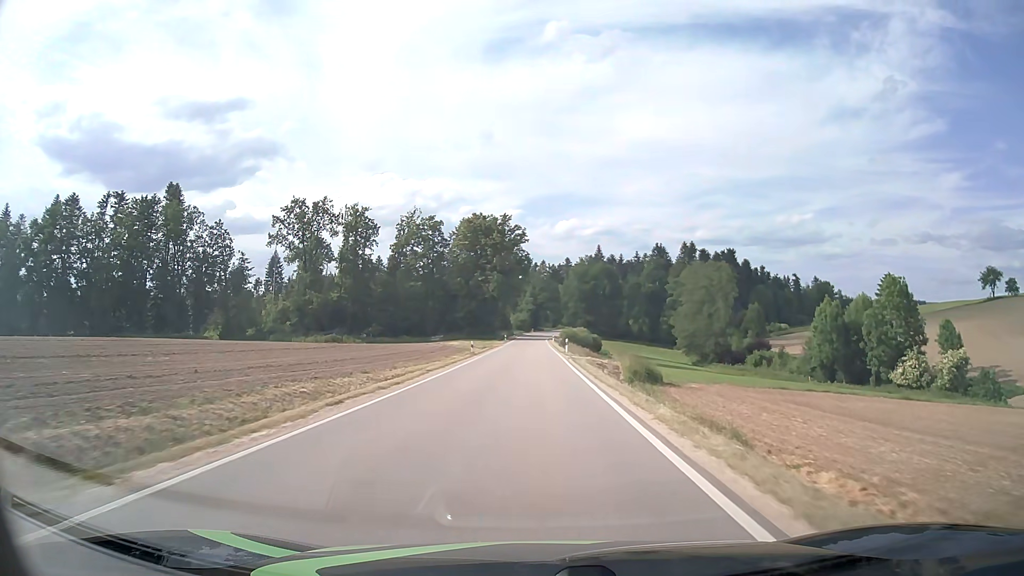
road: tertiary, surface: asphalt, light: Day
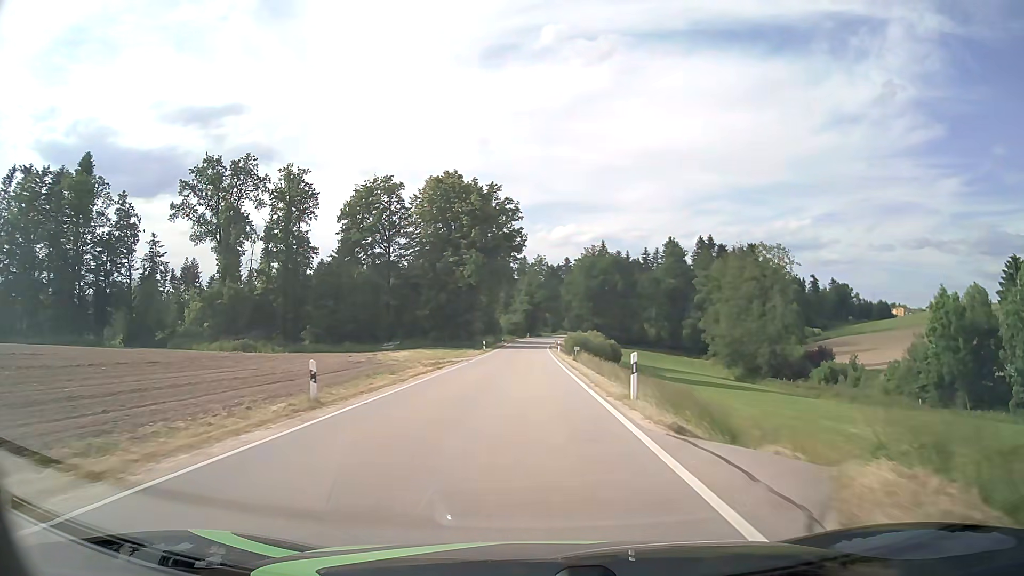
(+0.1, +34.6) m; 0°
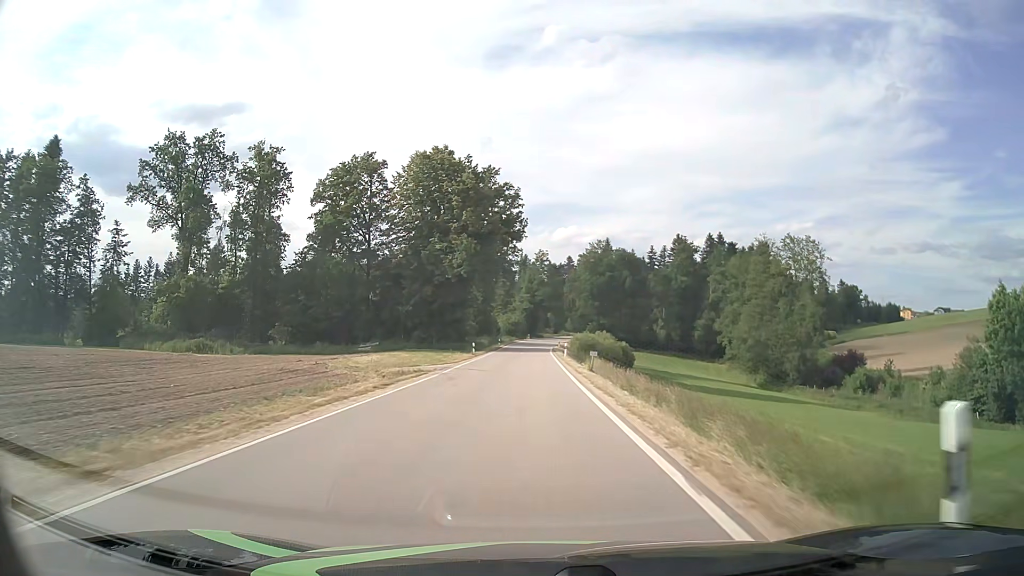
(0.0, +11.5) m; 0°
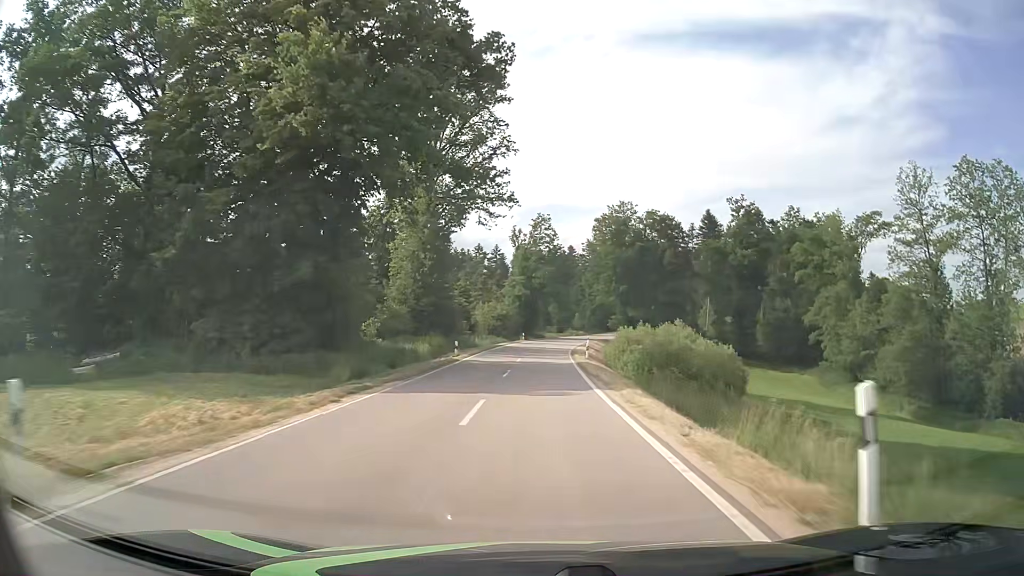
(-0.2, +45.7) m; 0°
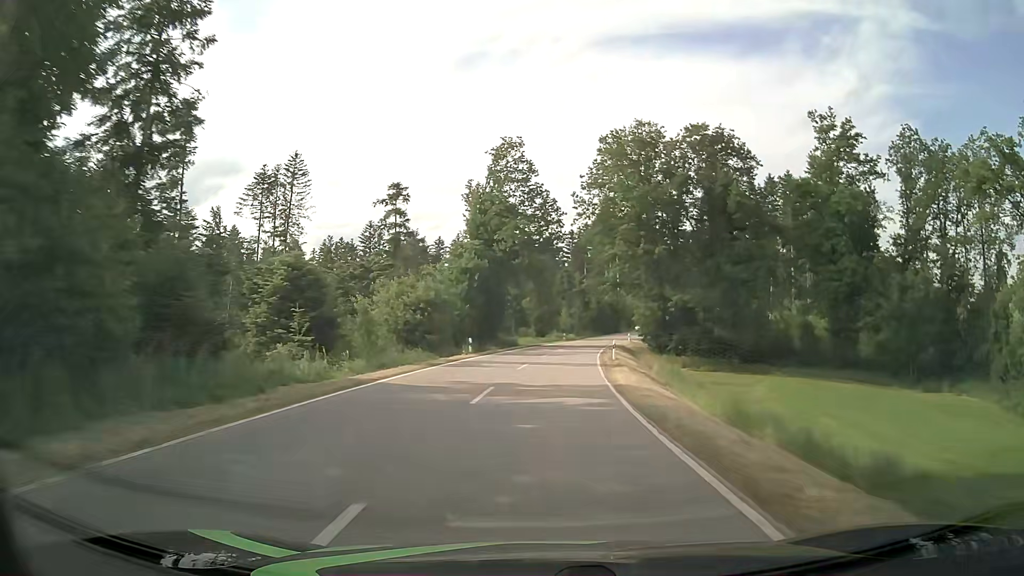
(+0.7, +44.7) m; +2°
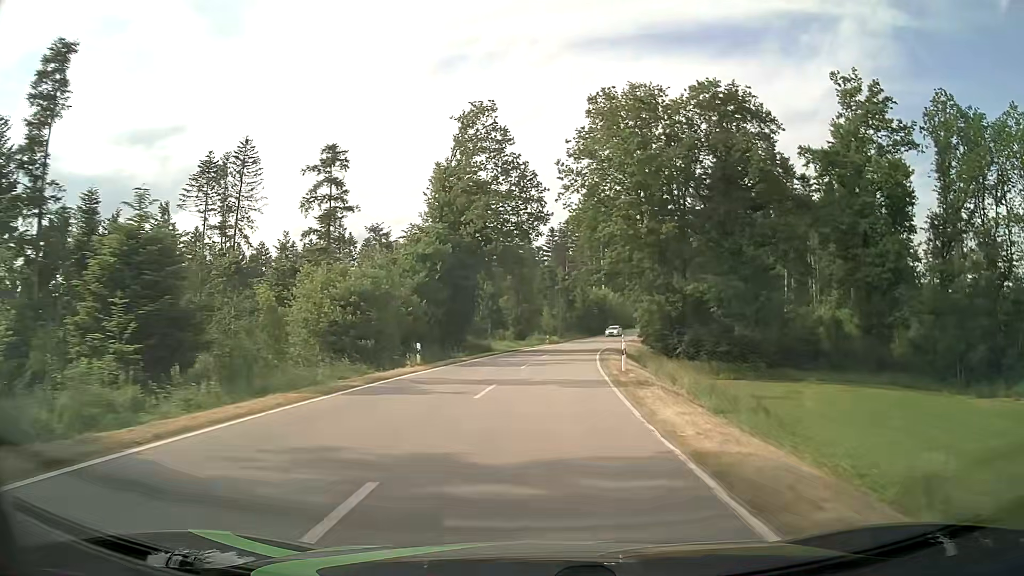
(+0.1, +11.1) m; +2°
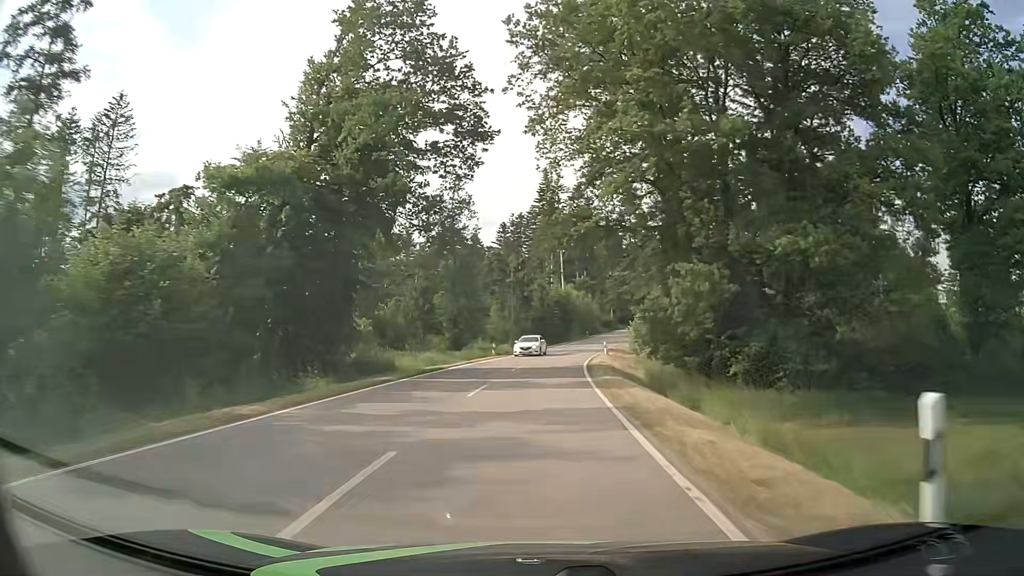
(+0.7, +22.0) m; +4°
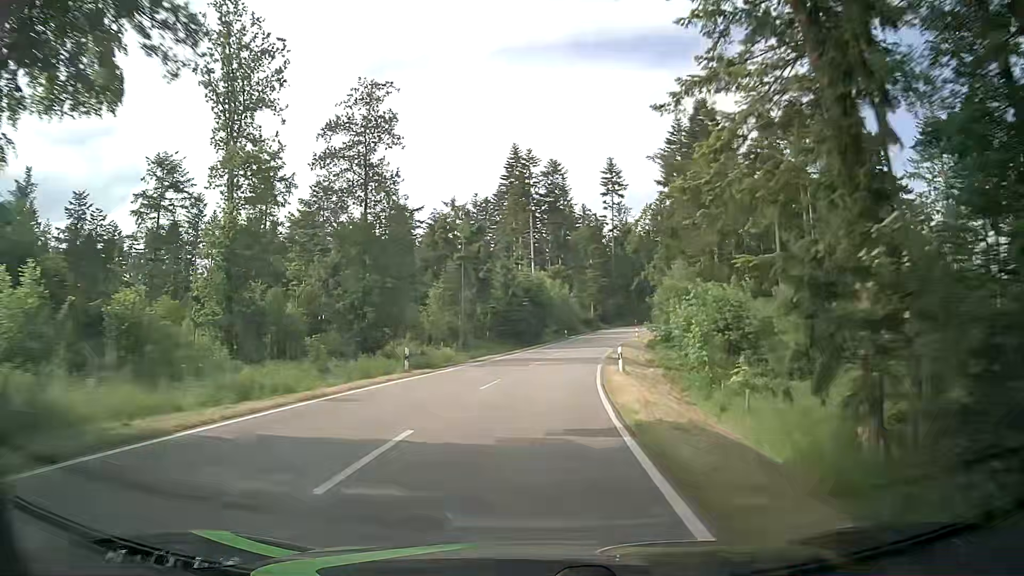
(+0.5, +22.1) m; +2°
(0, +10) (+1, +20) (+1, +30) (+3, +40) (+4, +50) (+6, +60) (+8, +69) (+11, +79) (+14, +89) (+17, +98) m
